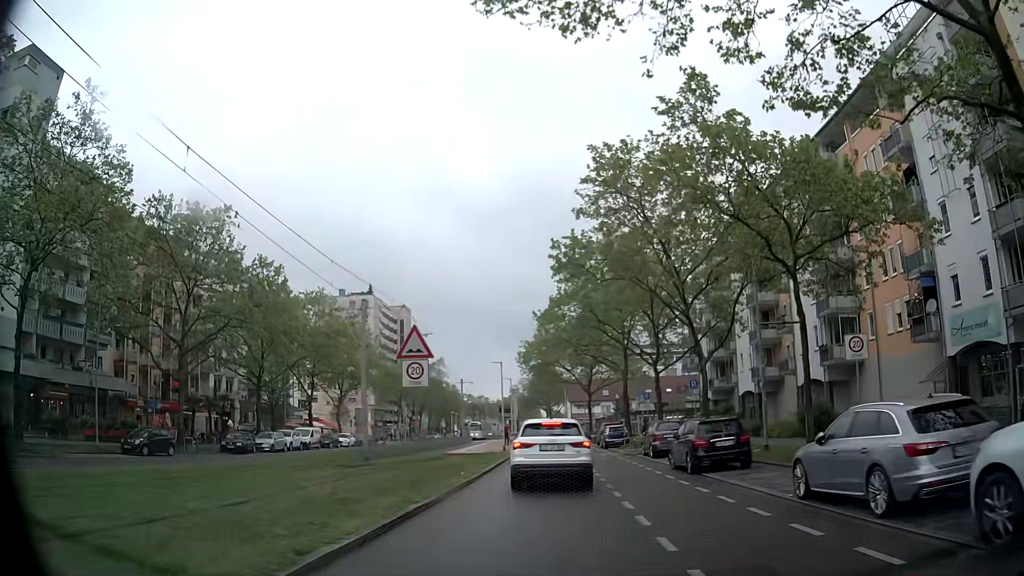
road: tertiary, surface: asphalt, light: Day
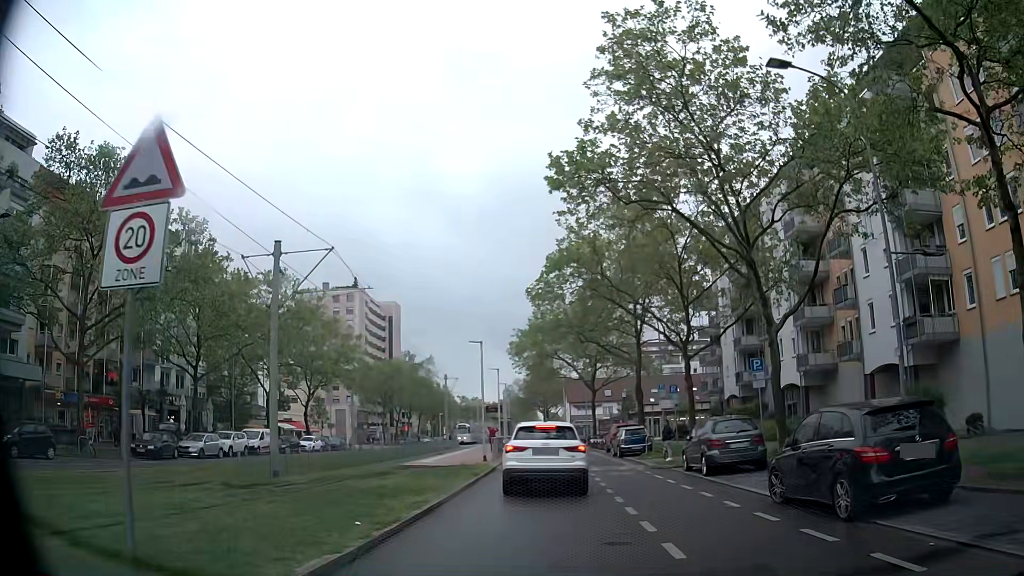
(+0.1, +9.9) m; +1°
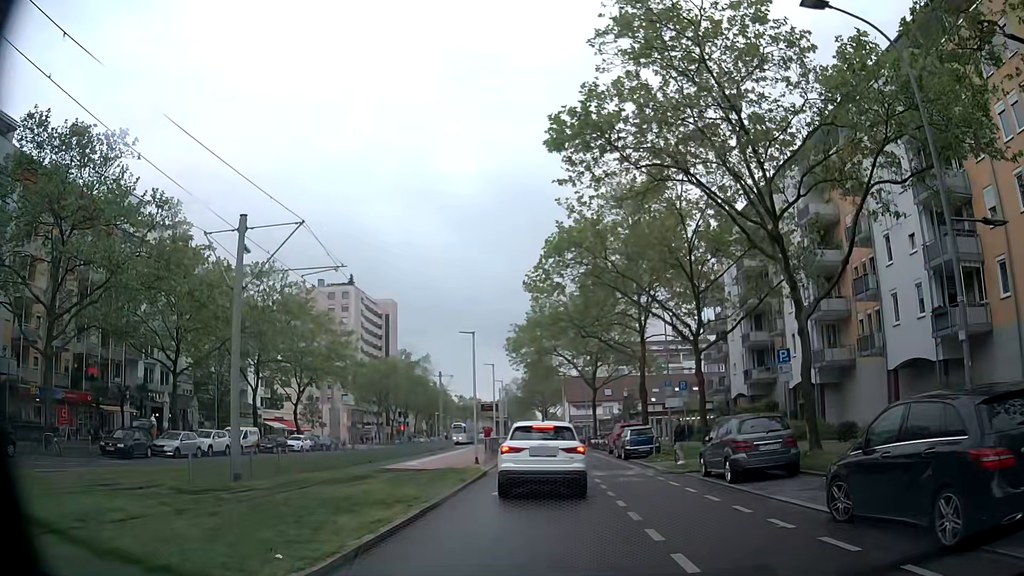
(0.0, +2.7) m; -1°
